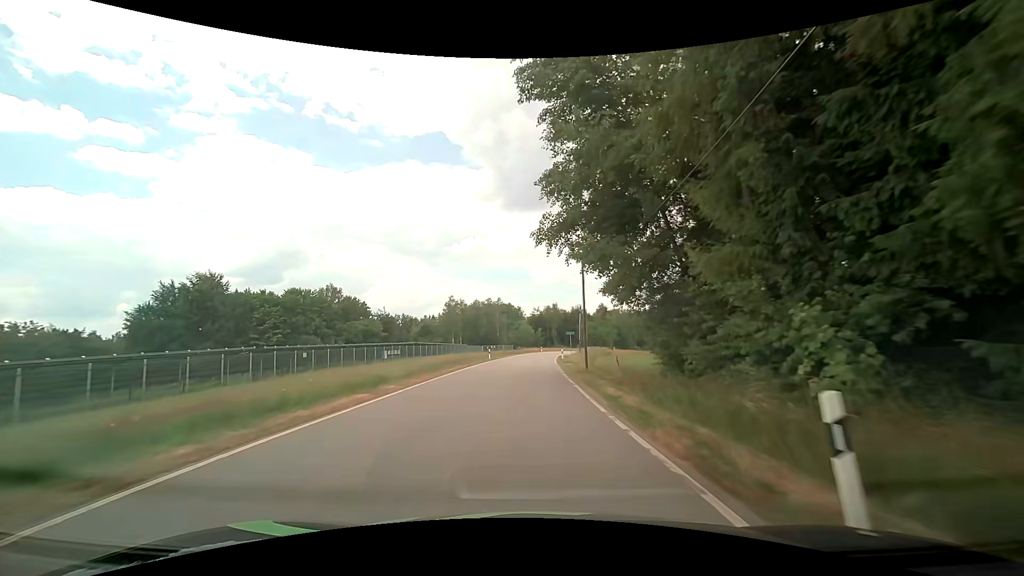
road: tertiary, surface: asphalt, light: Day
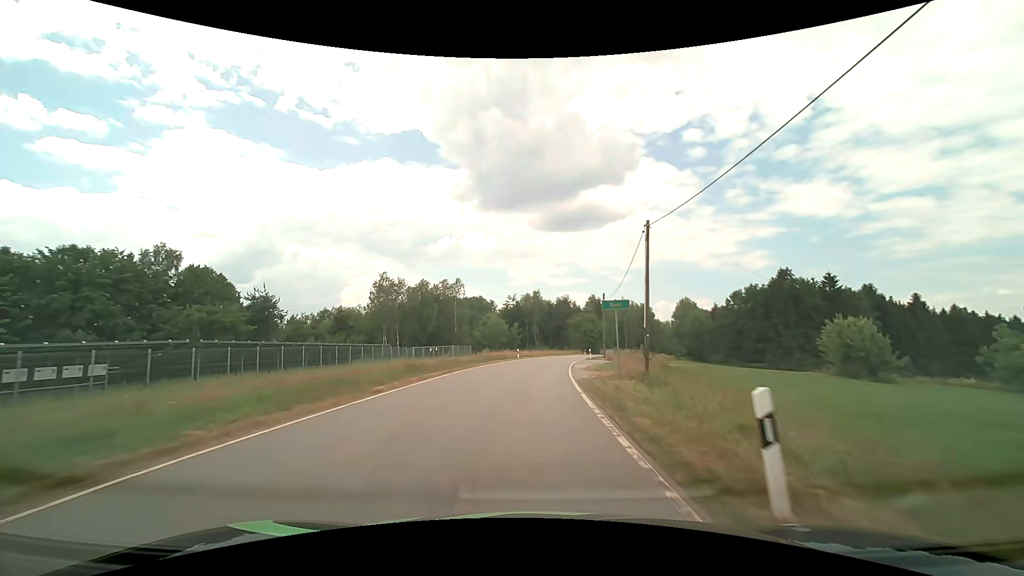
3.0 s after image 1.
(+0.7, +45.5) m; +2°
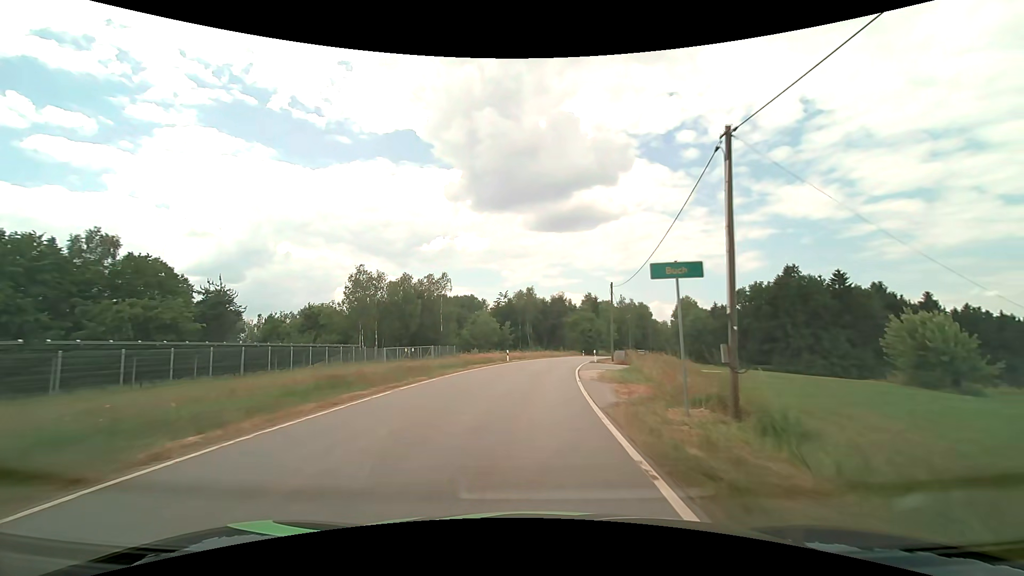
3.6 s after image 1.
(+0.1, +8.9) m; 0°
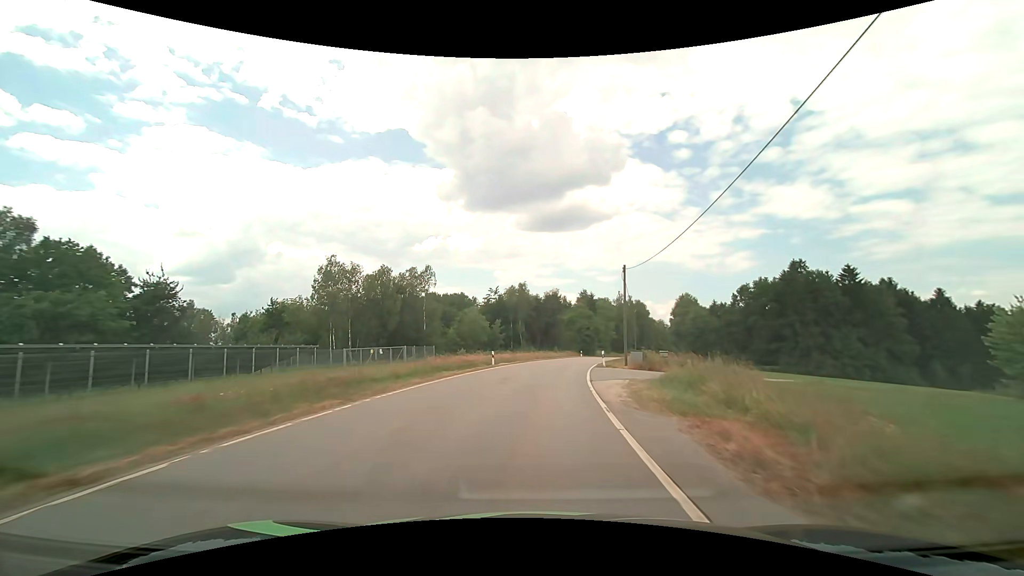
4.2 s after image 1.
(+0.1, +8.8) m; +1°
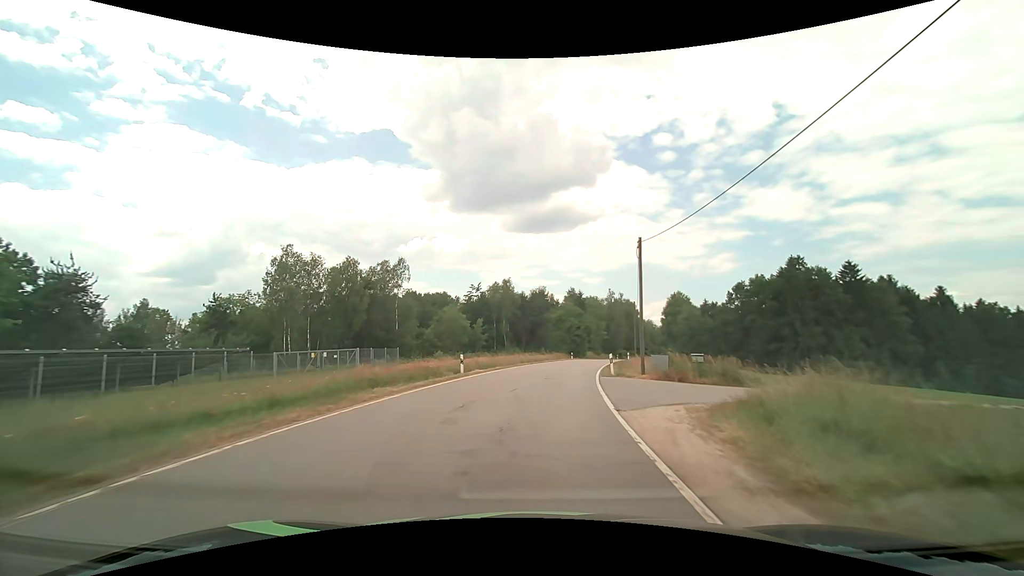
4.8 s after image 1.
(+0.1, +8.7) m; +2°
